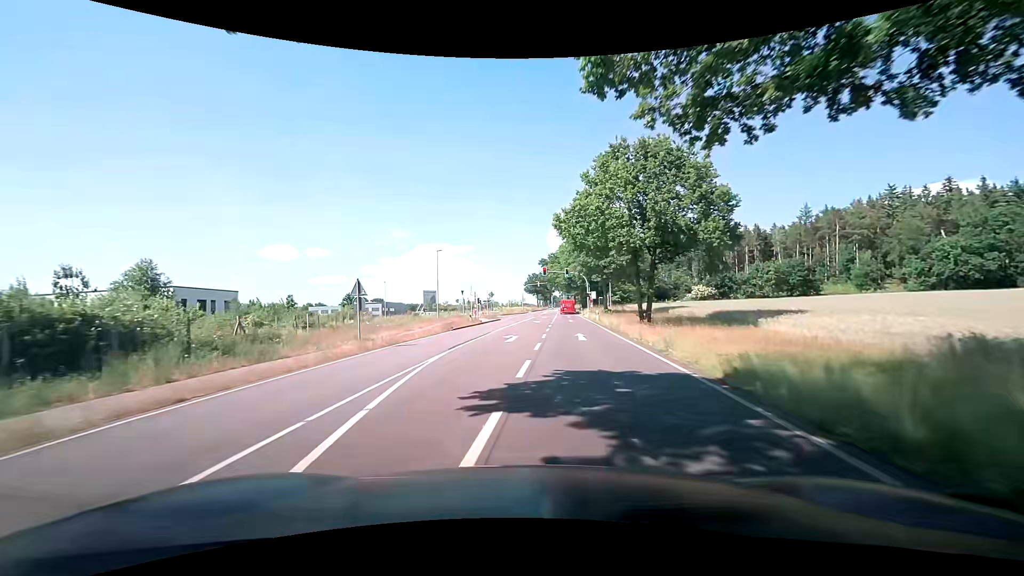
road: secondary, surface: asphalt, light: Day
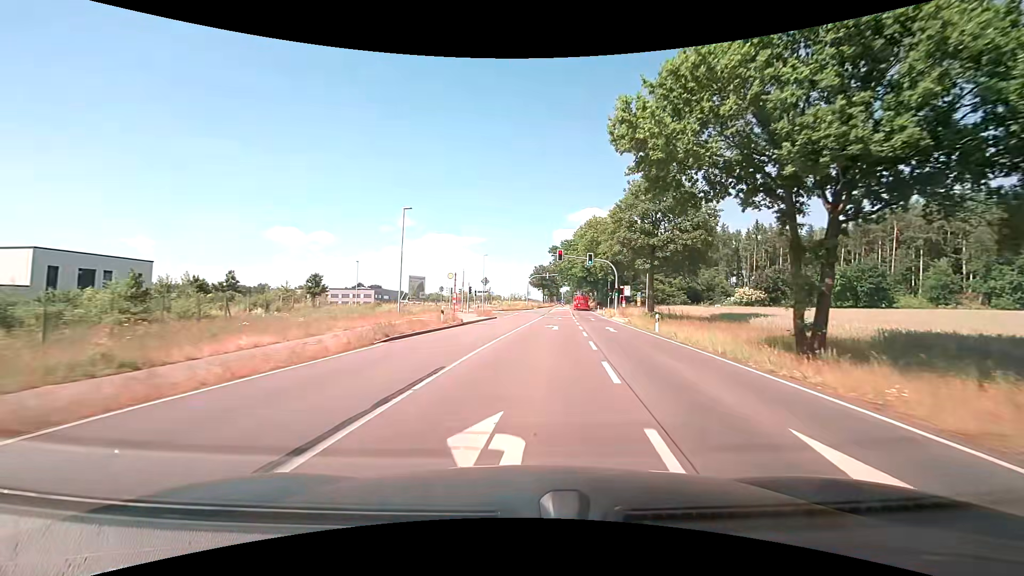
(-0.5, +18.9) m; -1°
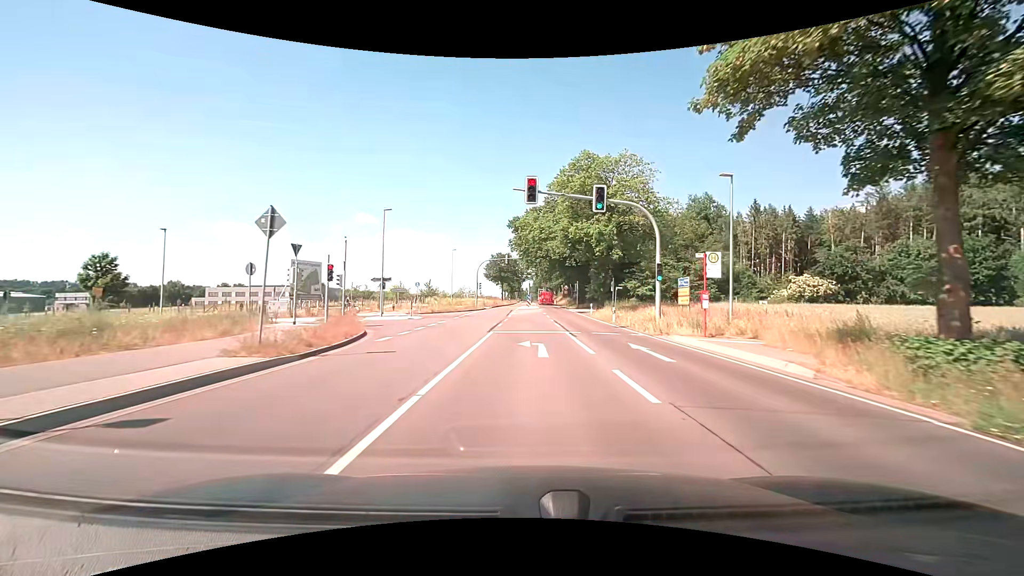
(+1.6, +31.6) m; +5°
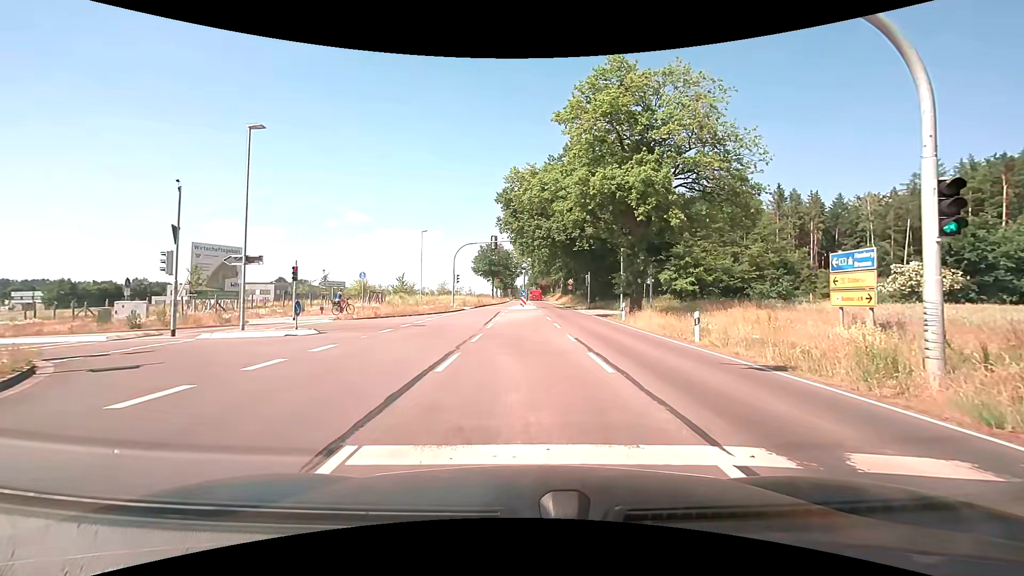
(+0.1, +15.8) m; +1°
(0, +10) (-2, +20) (-10, +25) (-20, +24) (-30, +22) (-40, +21) (-49, +20) (-59, +19) (-69, +18) (-79, +17) m
